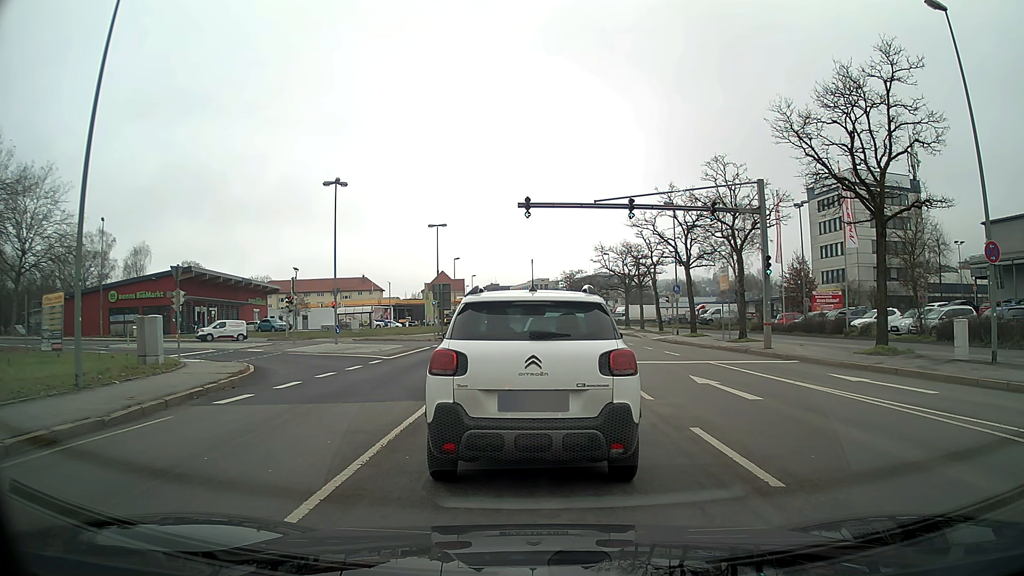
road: primary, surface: asphalt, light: Day
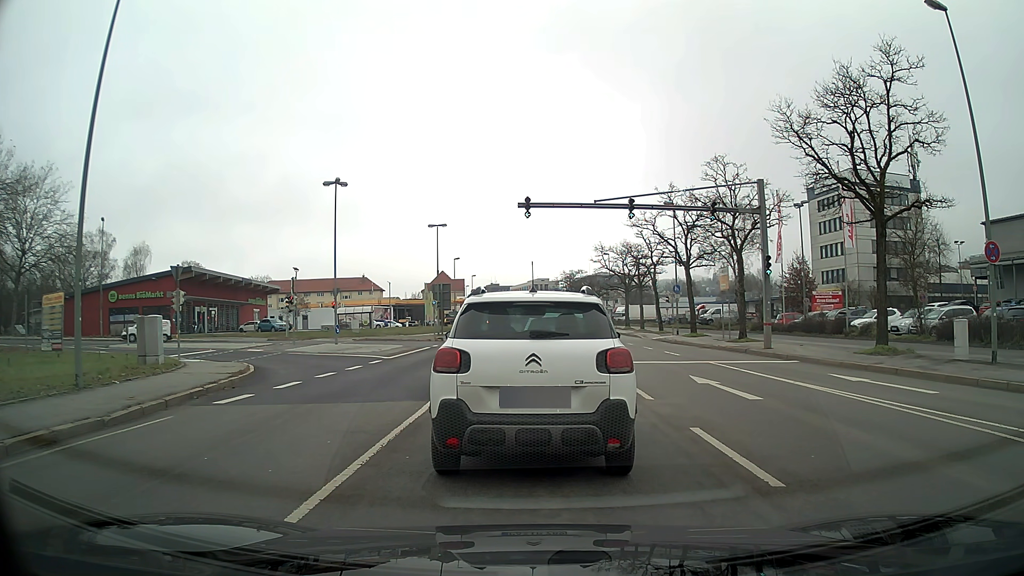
(0.0, 0.0) m; 0°
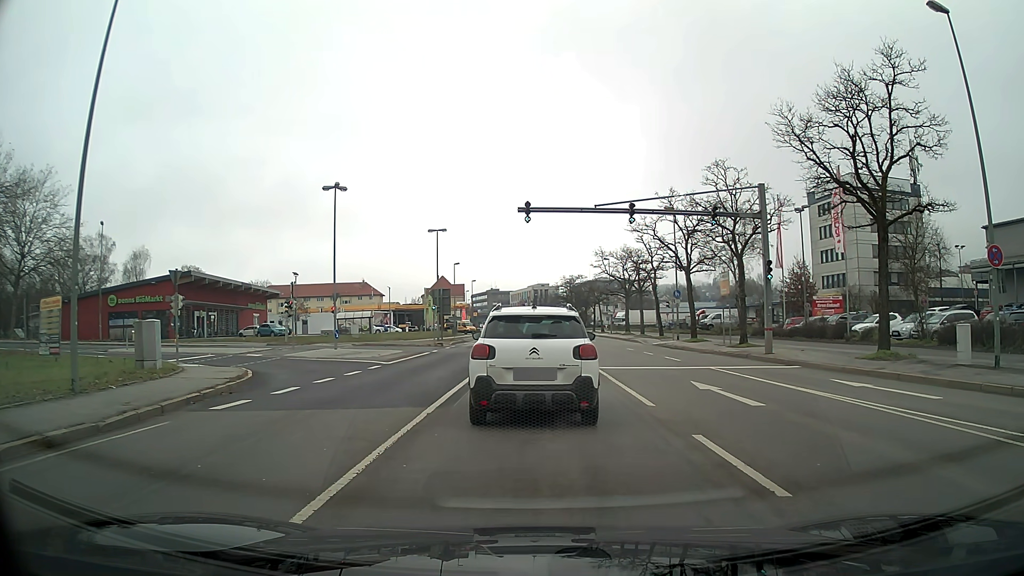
(0.0, +0.2) m; 0°
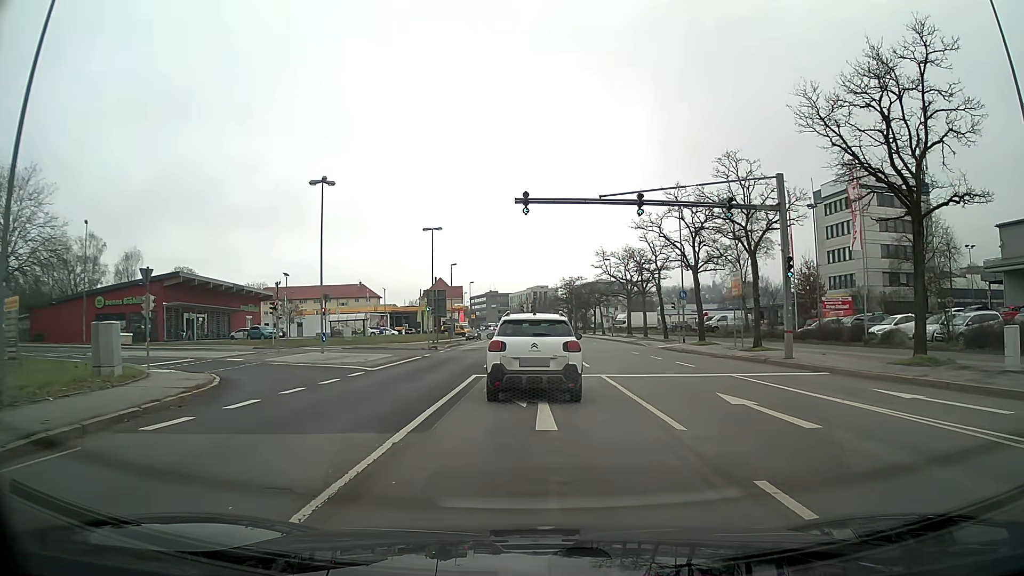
(0.0, +2.8) m; 0°
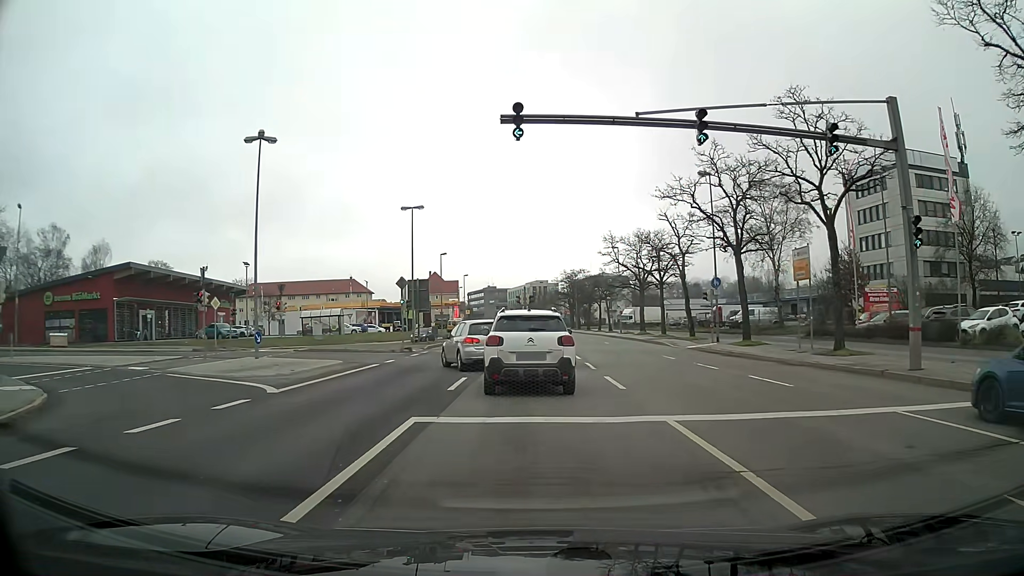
(0.0, +9.9) m; 0°
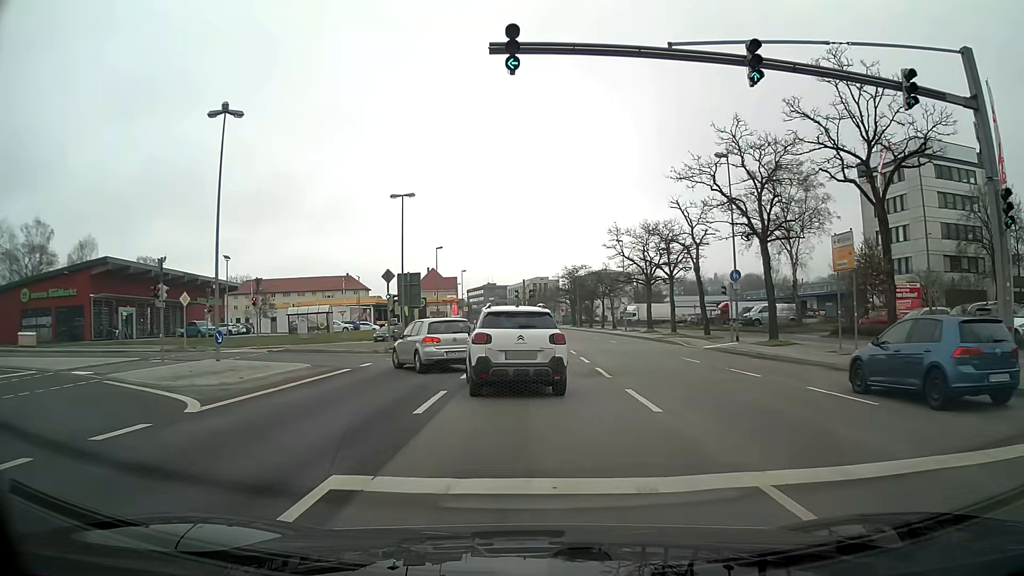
(0.0, +4.0) m; 0°
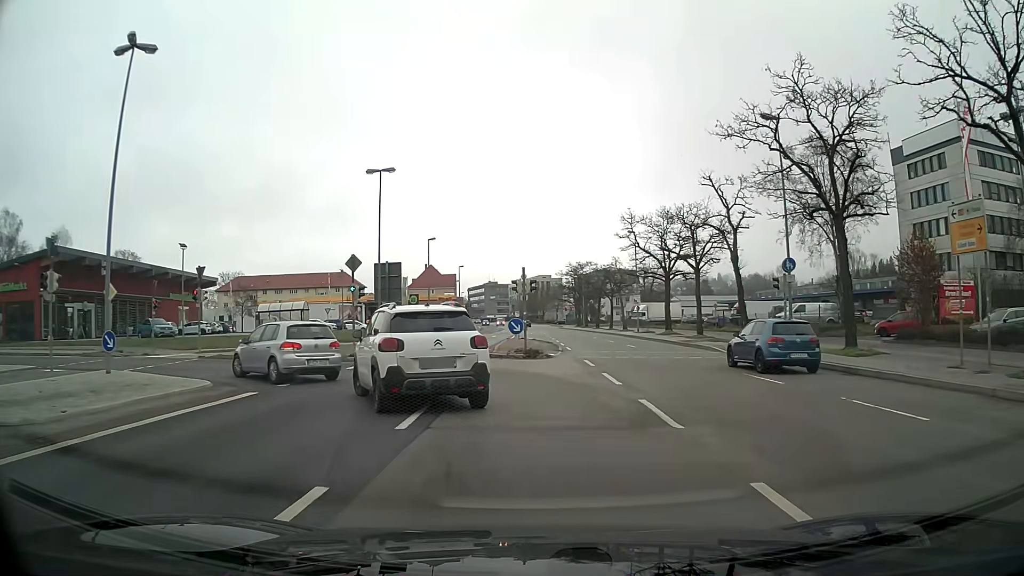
(0.0, +7.6) m; 0°
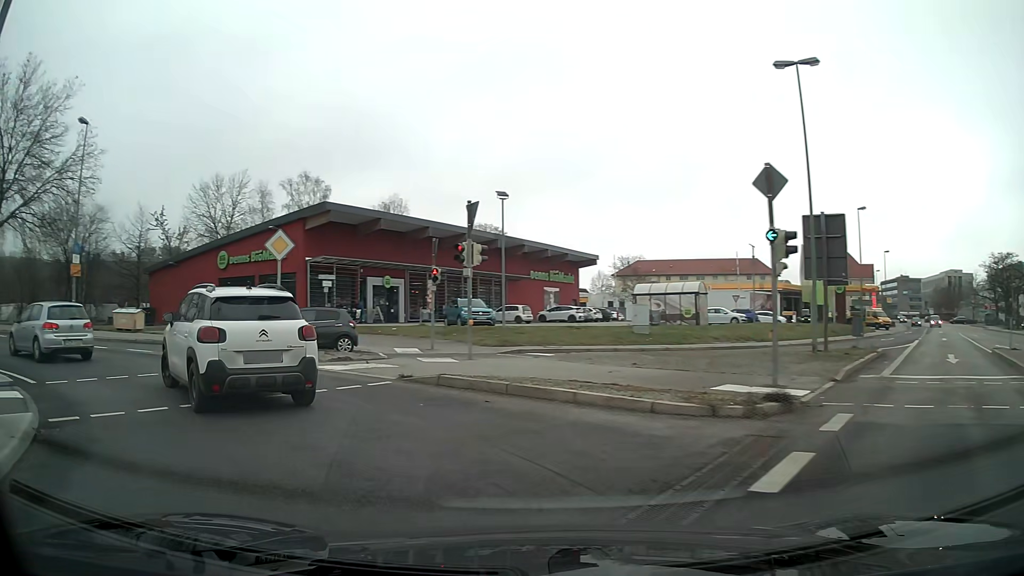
(-4.3, +15.4) m; -40°
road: primary_link
(-4, +9) (-12, +14) (-22, +17) (-32, +19) (-42, +18) (-51, +17) (-61, +14) (-70, +10) (-78, +4) (-85, -3) m
